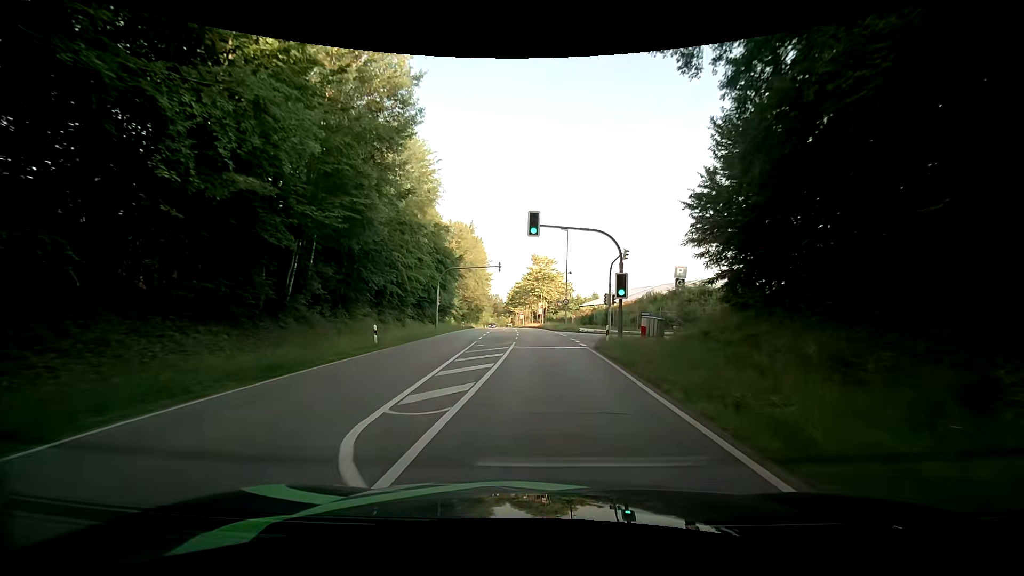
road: secondary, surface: asphalt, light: Day
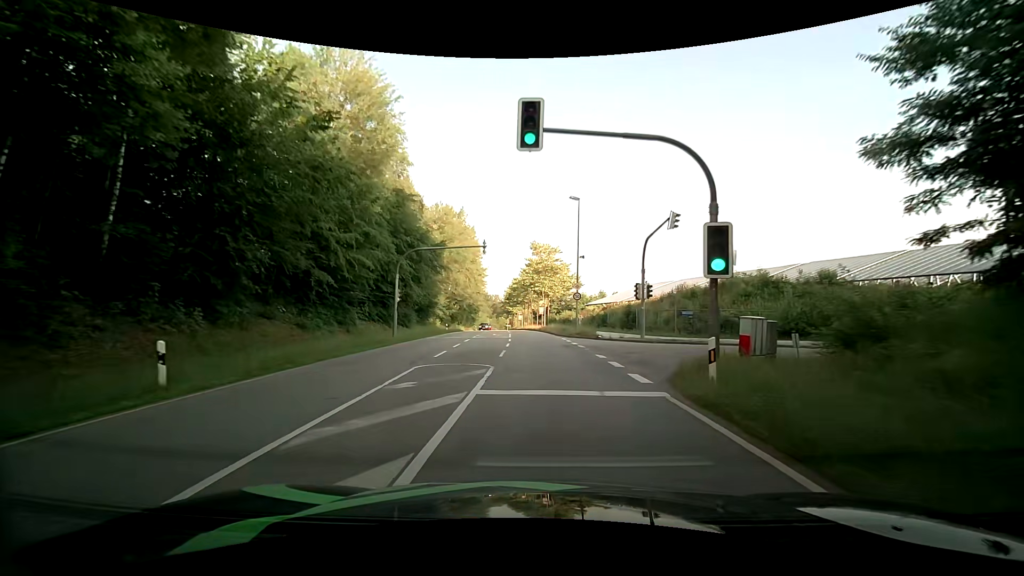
(+0.1, +13.5) m; 0°
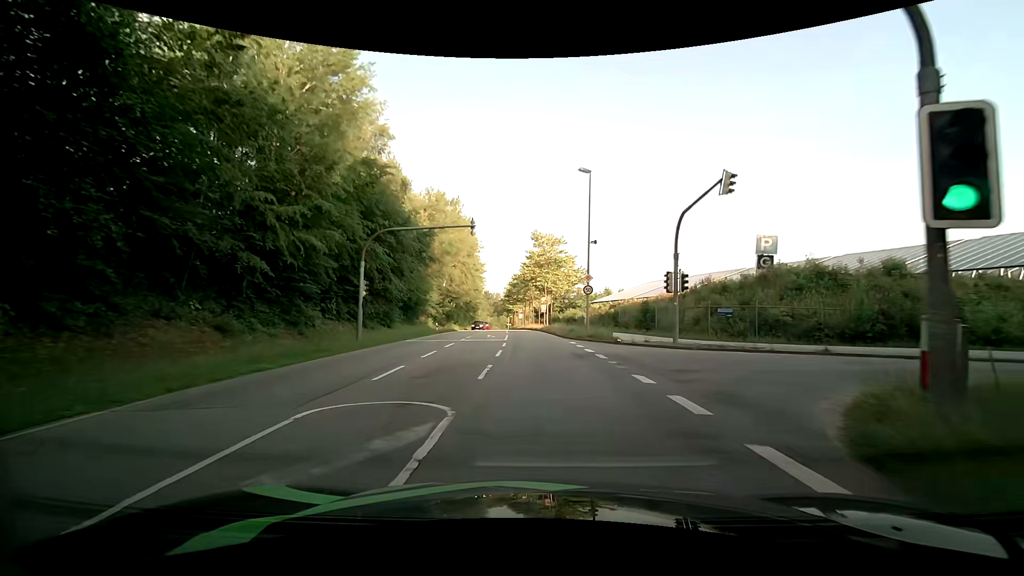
(0.0, +6.7) m; +1°
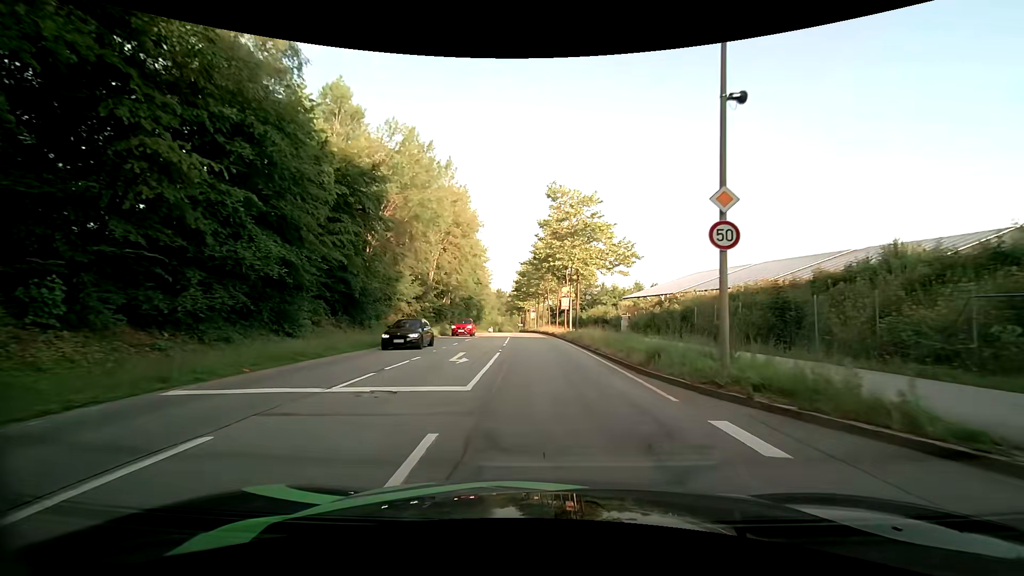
(-0.6, +20.2) m; -3°
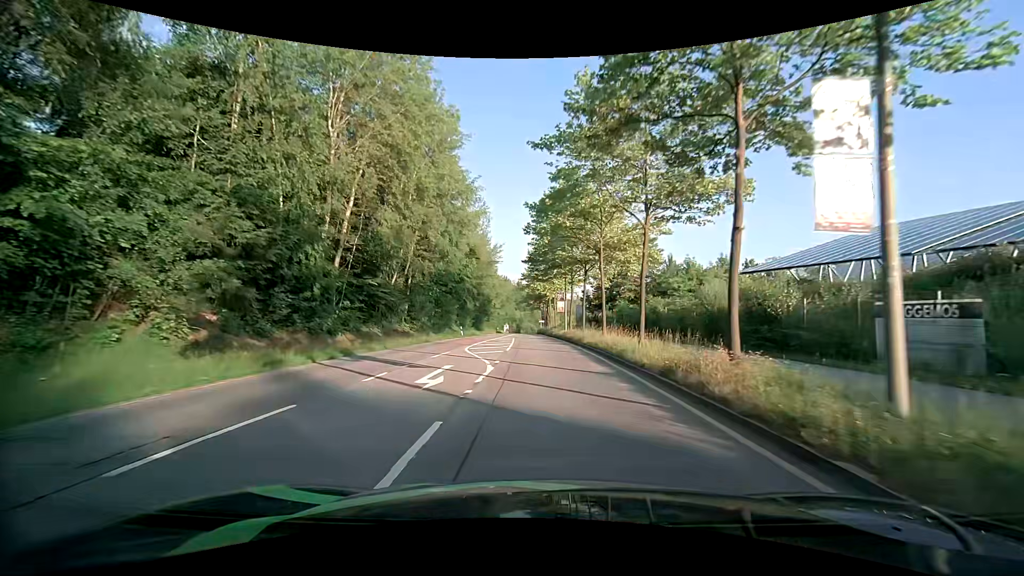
(-0.6, +35.1) m; -2°
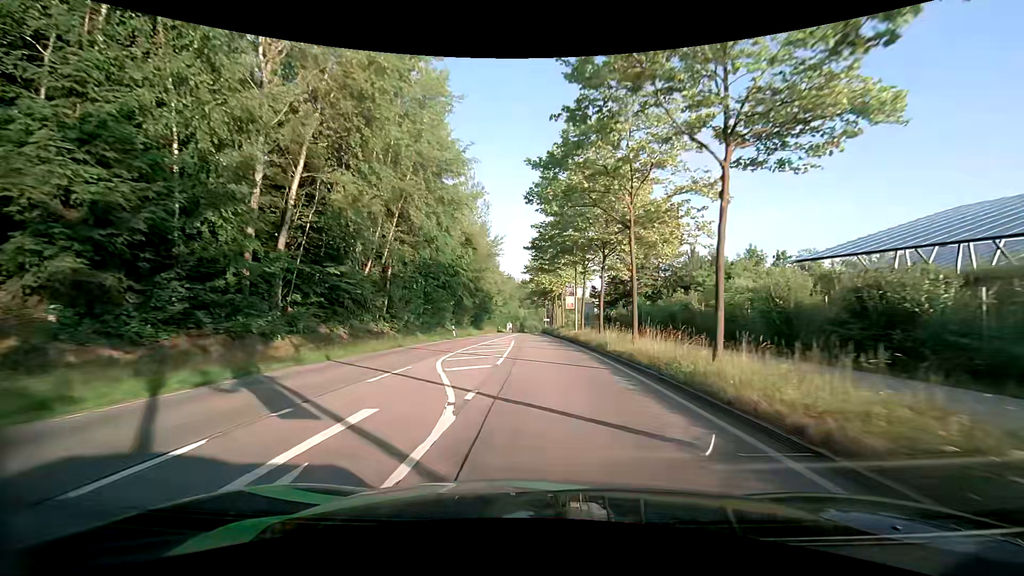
(0.0, +7.1) m; -1°
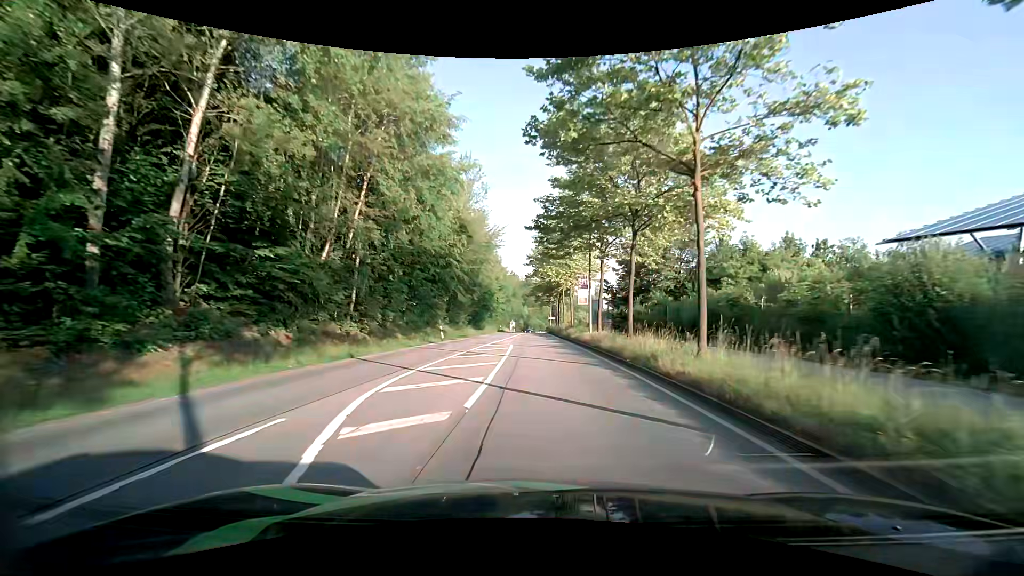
(+0.1, +7.2) m; -1°
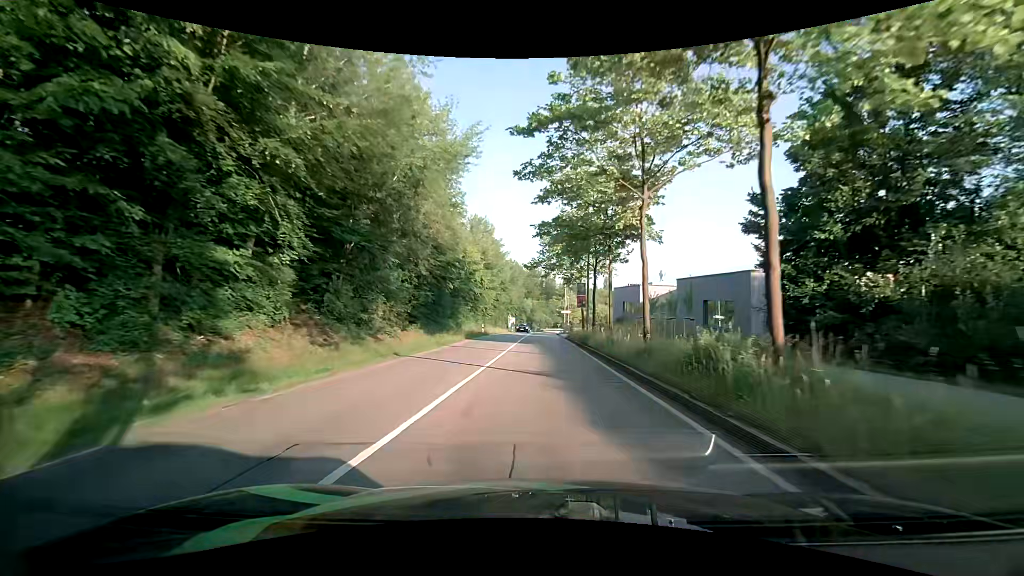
(+0.2, +36.0) m; 0°
(0, +10) (0, +20) (0, +30) (0, +40) (+1, +50) (+1, +60) (+1, +70) (+1, +80) (+2, +90) (+2, +100) m
